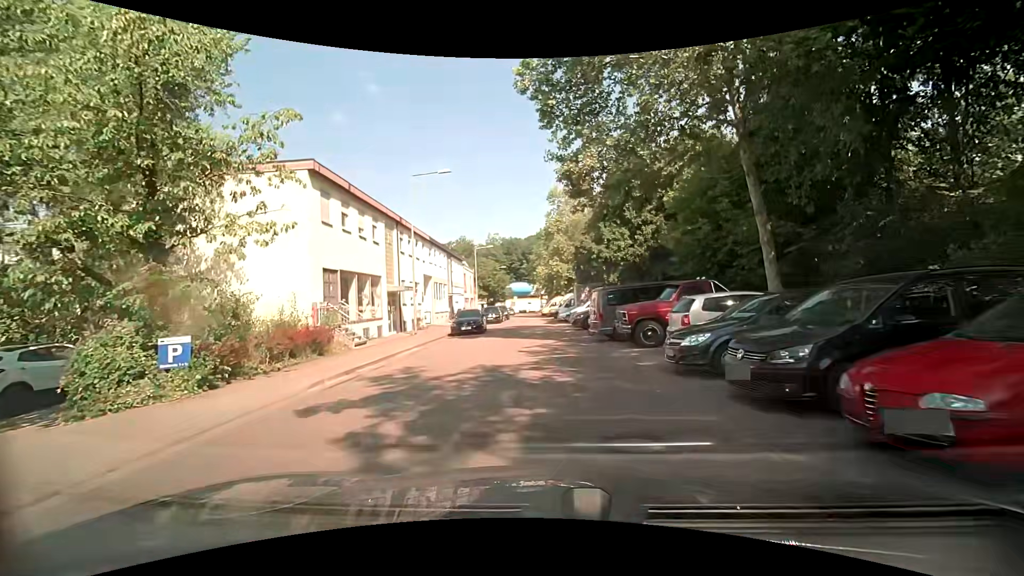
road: unclassified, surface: asphalt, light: Day
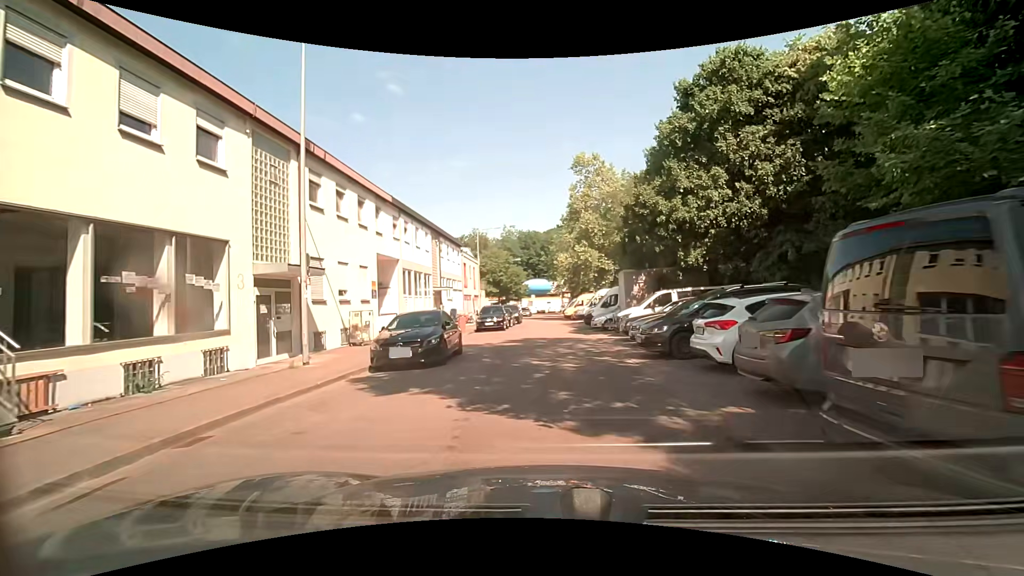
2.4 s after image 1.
(0.0, +14.8) m; -1°
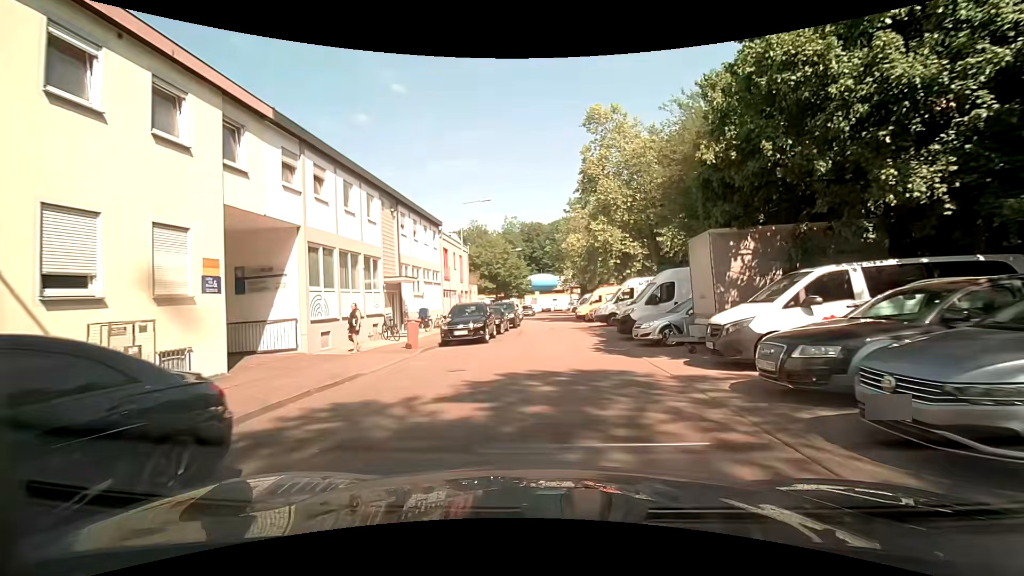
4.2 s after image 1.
(0.0, +11.8) m; 0°
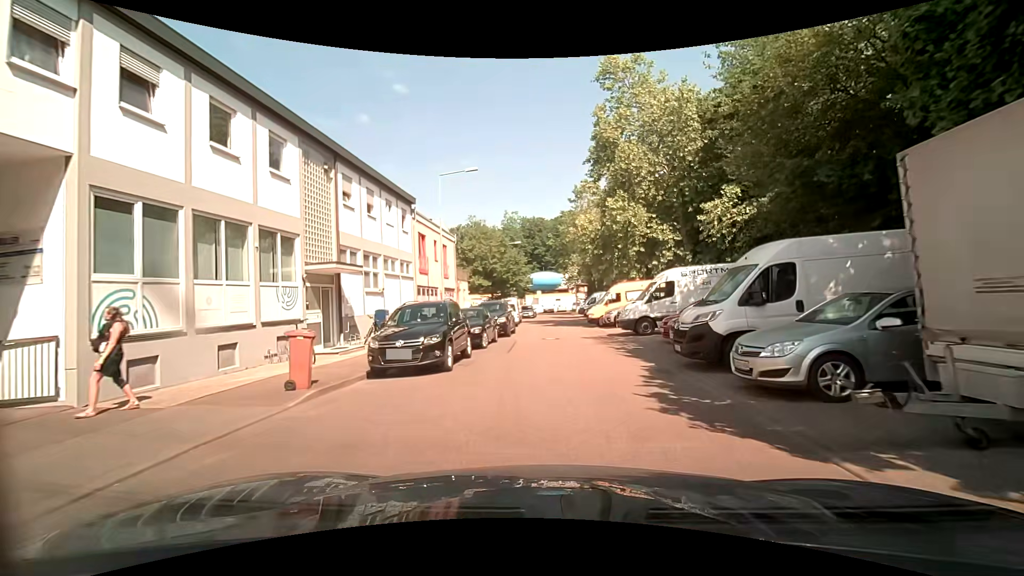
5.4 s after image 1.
(-0.1, +8.1) m; -1°
